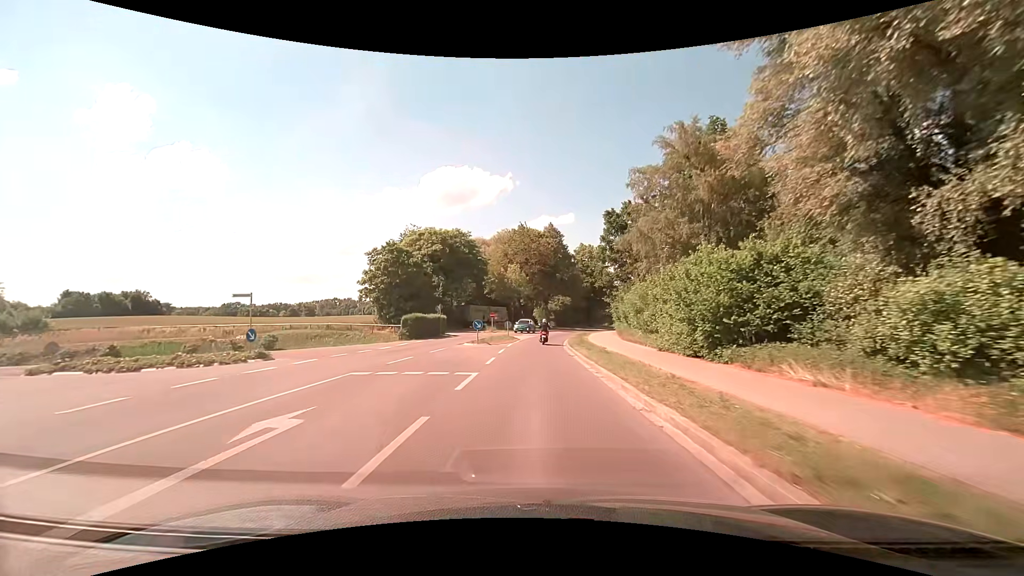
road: secondary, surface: asphalt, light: Day
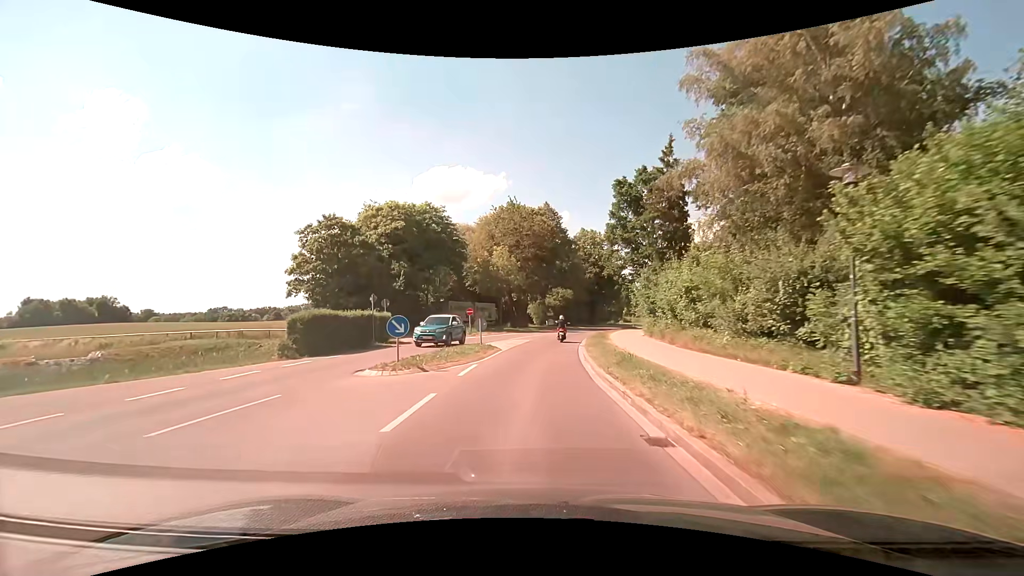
(+0.1, +16.4) m; 0°
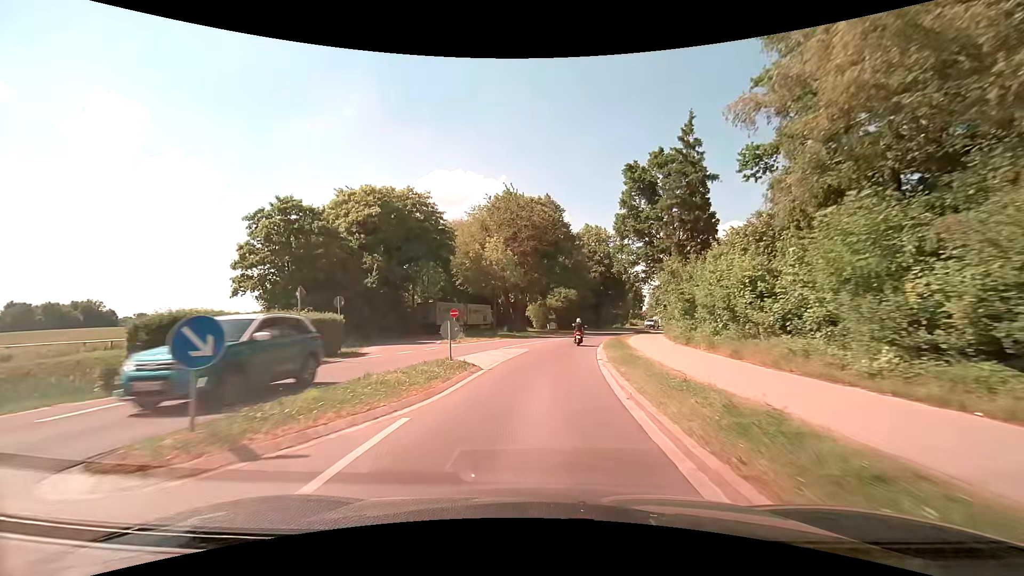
(0.0, +8.2) m; 0°
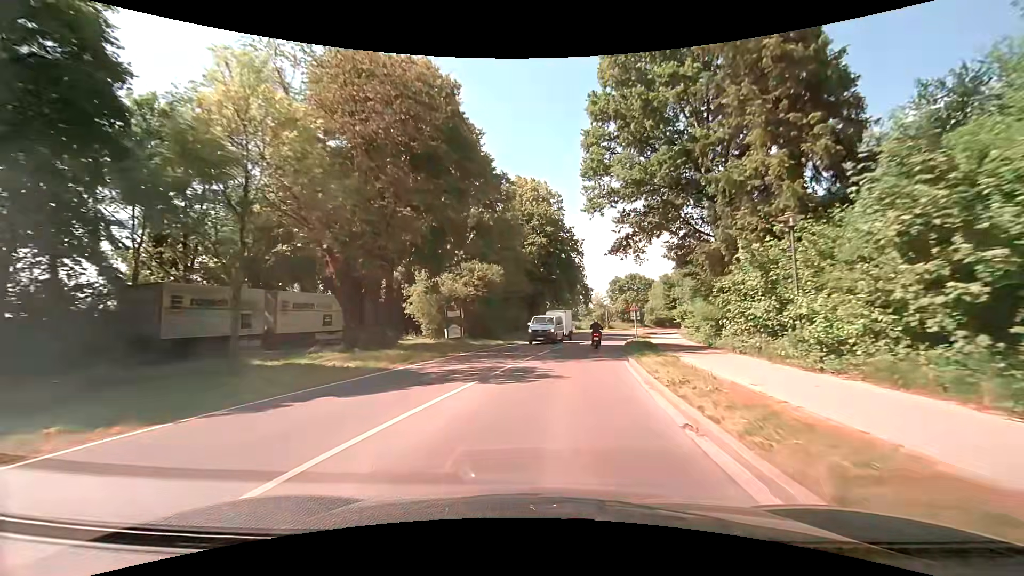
(+2.1, +33.7) m; +8°
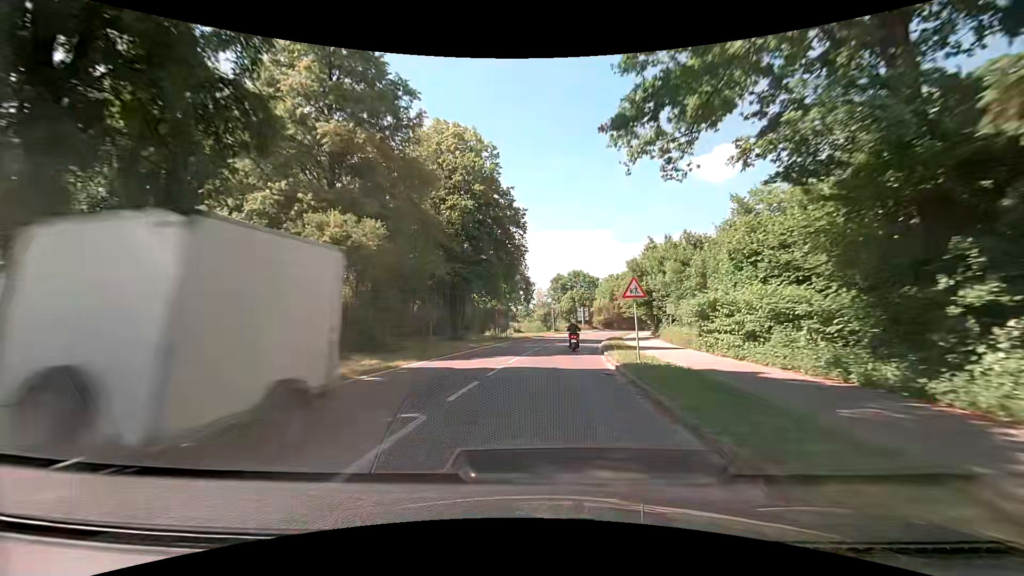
(+1.1, +17.7) m; +7°
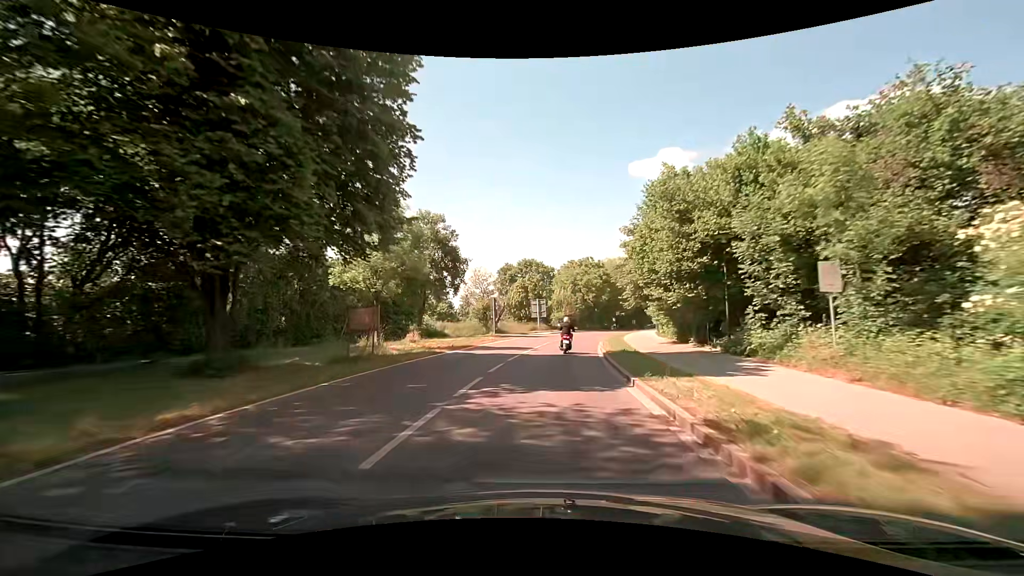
(+1.4, +26.3) m; +6°
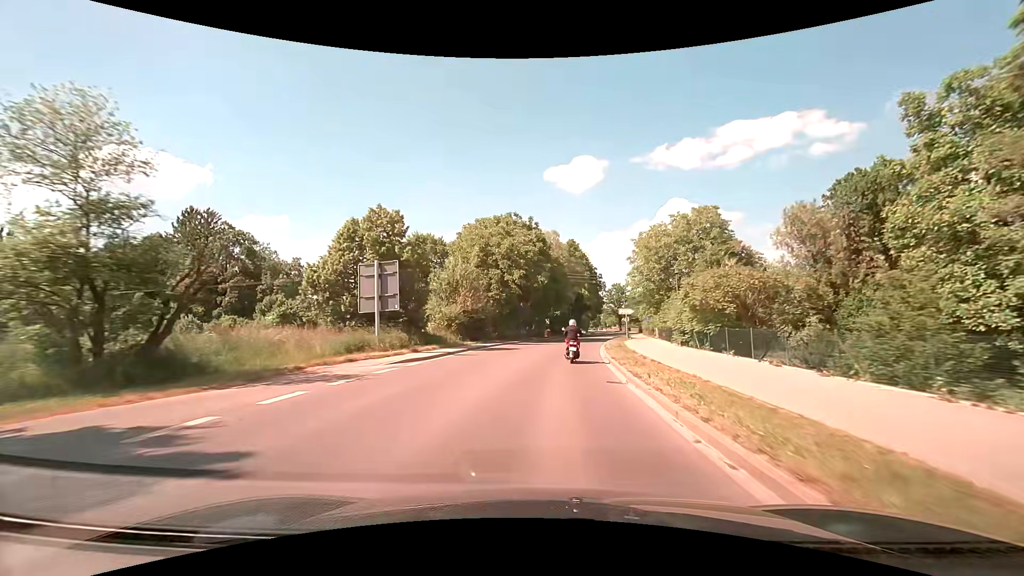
(+3.3, +42.0) m; +10°
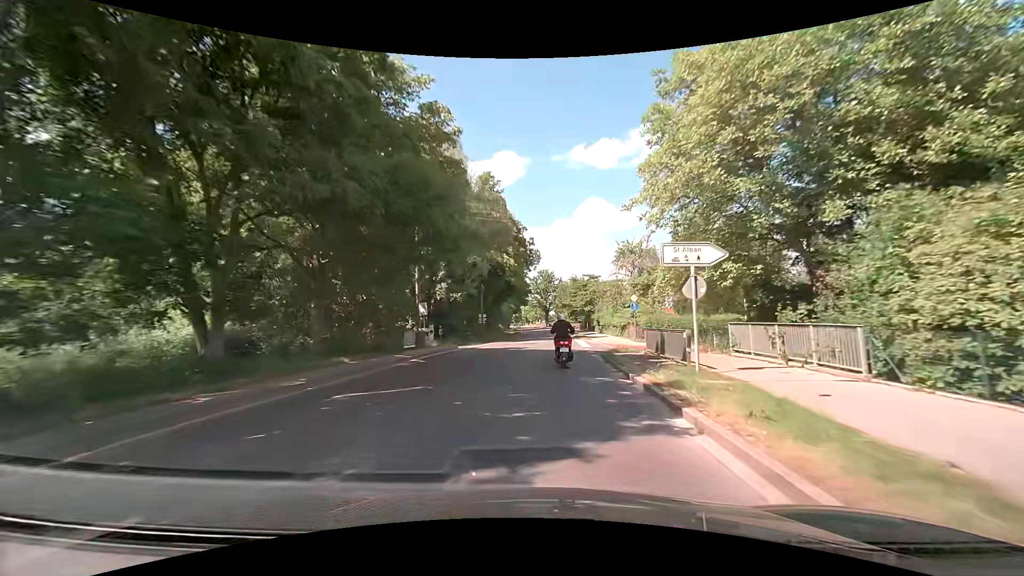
(+3.0, +41.2) m; +8°
(0, +10) (0, +20) (+1, +30) (+1, +40) (+2, +50) (+2, +60) (+3, +70) (+3, +80) (+3, +90) (+3, +100) m
